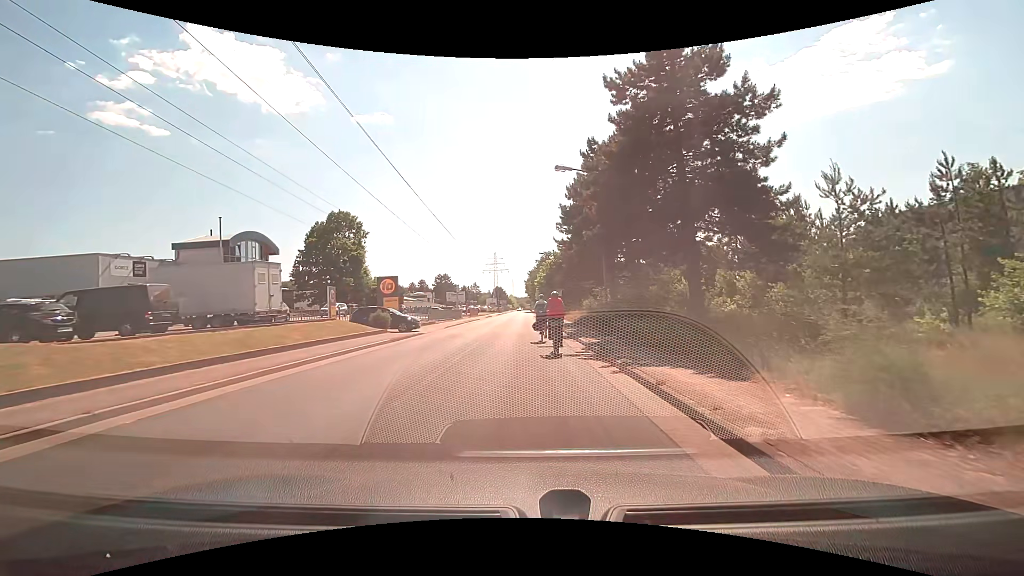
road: residential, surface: asphalt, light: Day
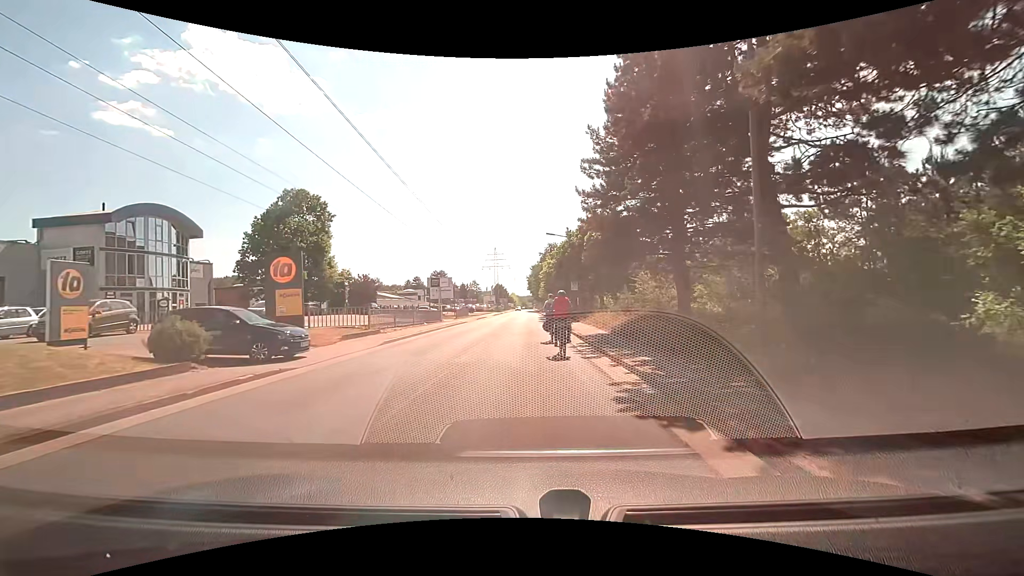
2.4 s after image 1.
(0.0, +15.6) m; 0°
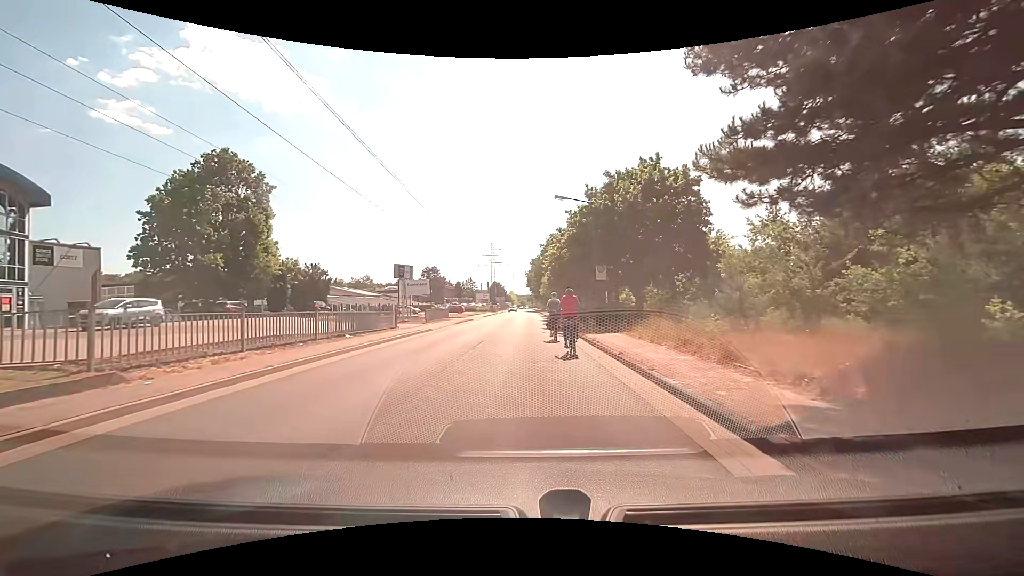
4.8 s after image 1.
(0.0, +15.5) m; +1°
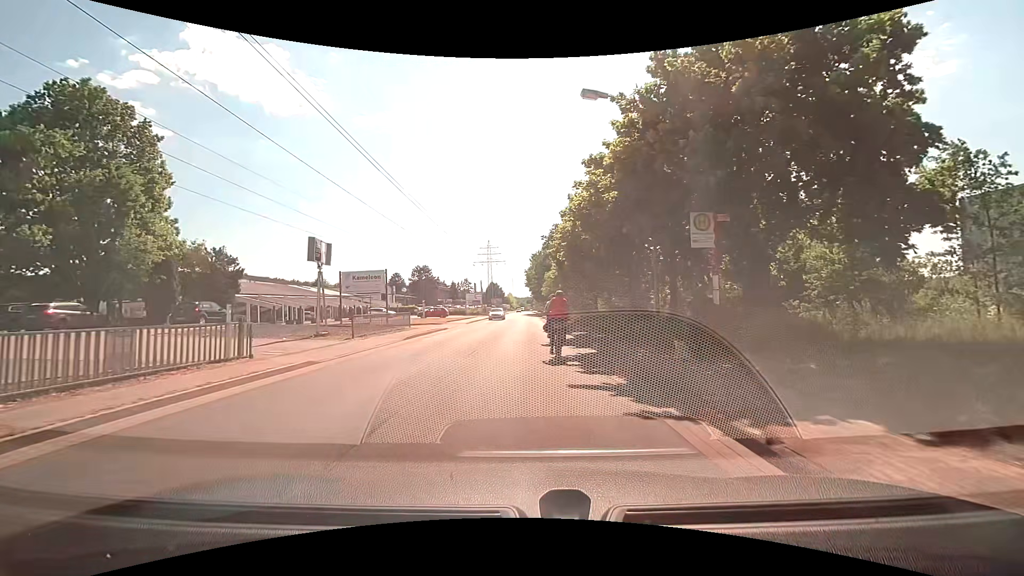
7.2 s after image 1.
(-0.2, +15.6) m; -1°
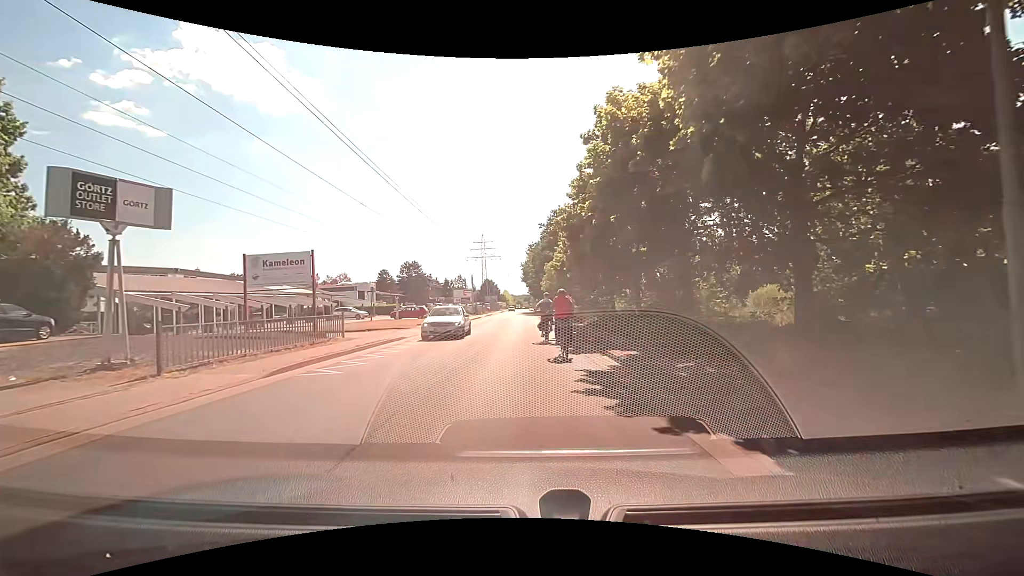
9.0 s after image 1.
(+0.1, +11.4) m; +1°
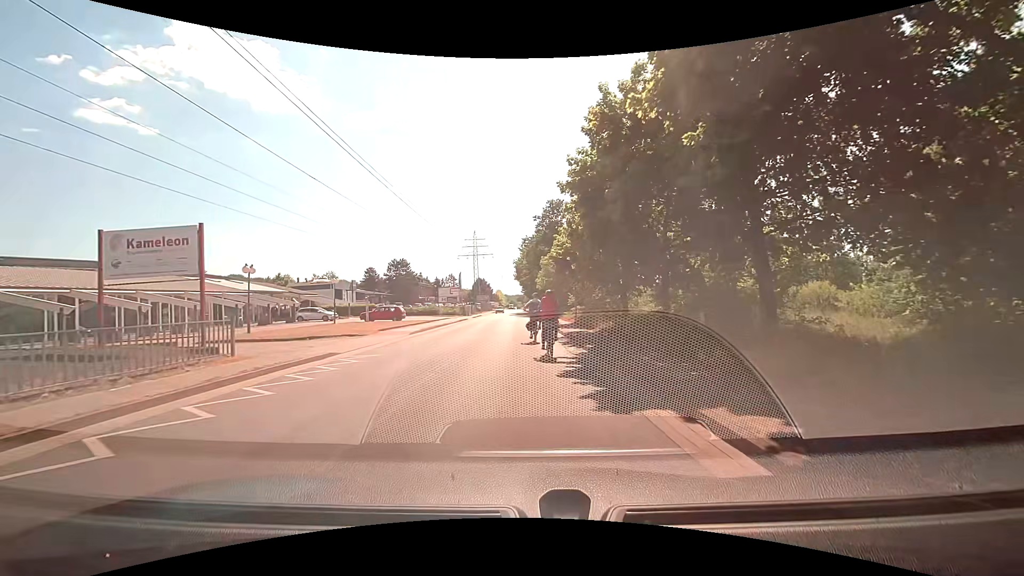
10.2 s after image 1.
(+0.1, +7.5) m; +2°
(0, +10) (0, +20) (-1, +30) (-1, +40) (-1, +50) (-2, +60) (-2, +70) (-3, +80) (-3, +90) (-7, +99) m
